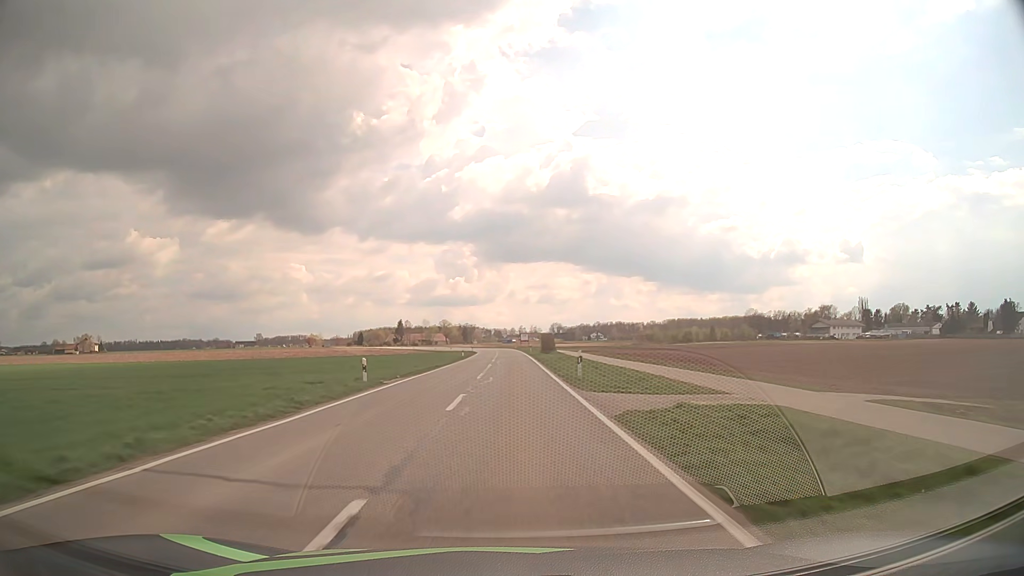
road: tertiary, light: Day
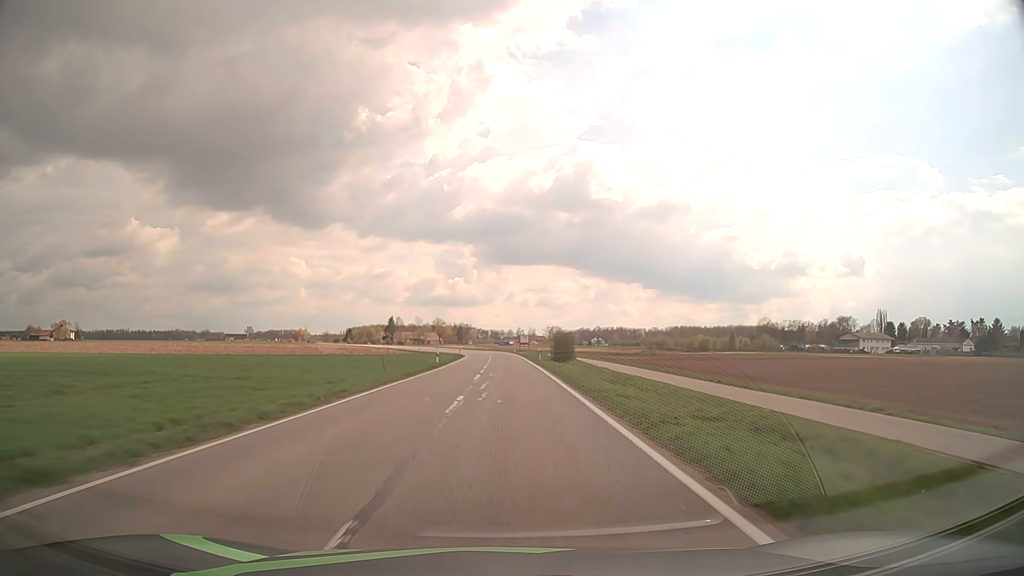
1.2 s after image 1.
(0.0, +25.2) m; 0°
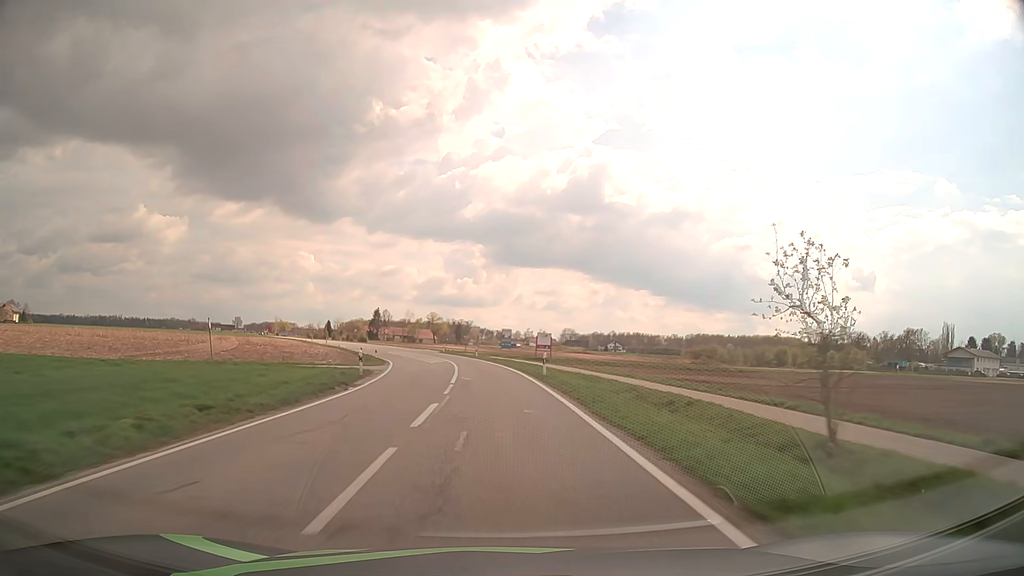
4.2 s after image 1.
(+0.1, +63.8) m; 0°
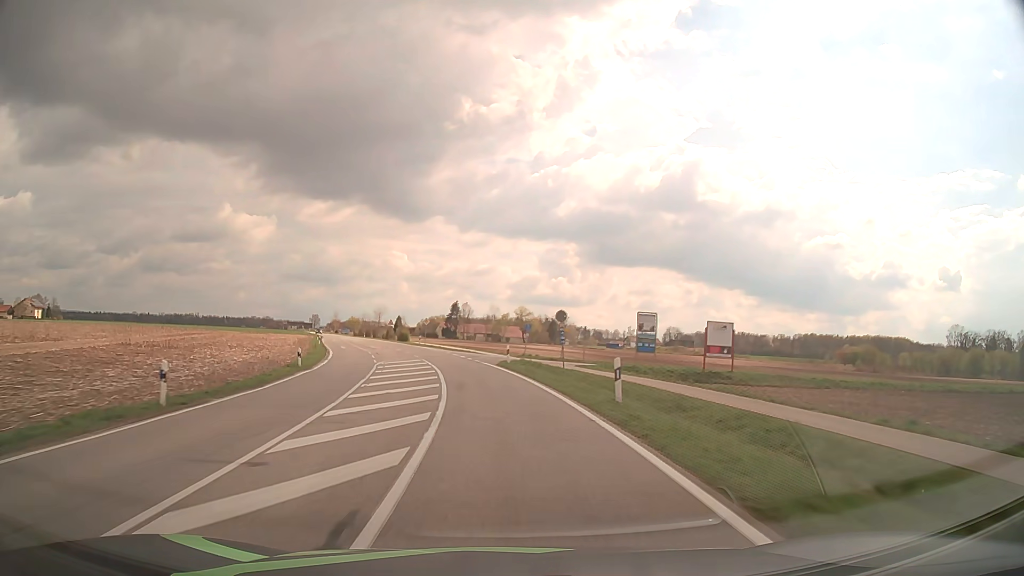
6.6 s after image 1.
(-2.8, +50.9) m; -8°
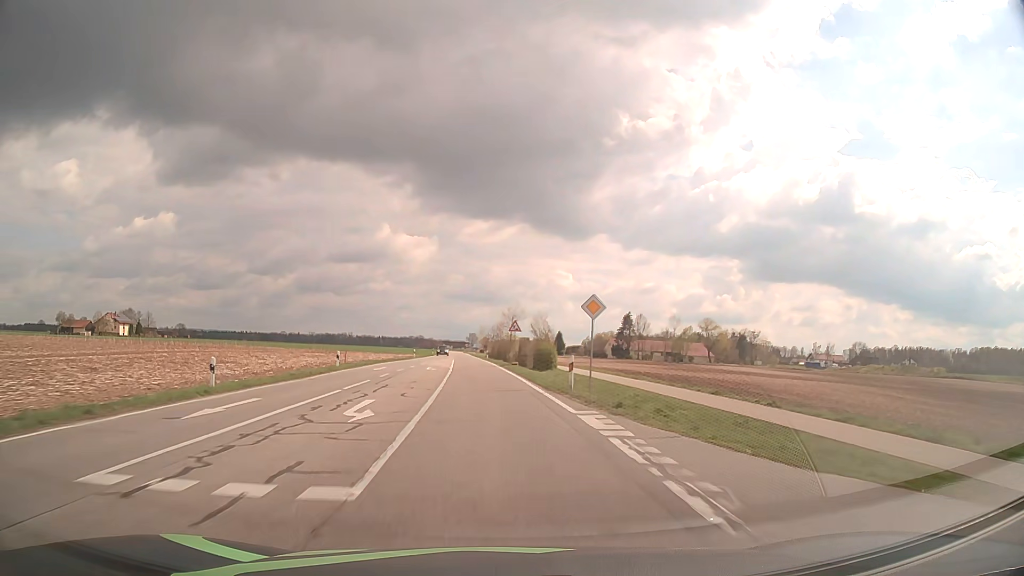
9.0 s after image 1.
(-5.7, +50.9) m; -14°
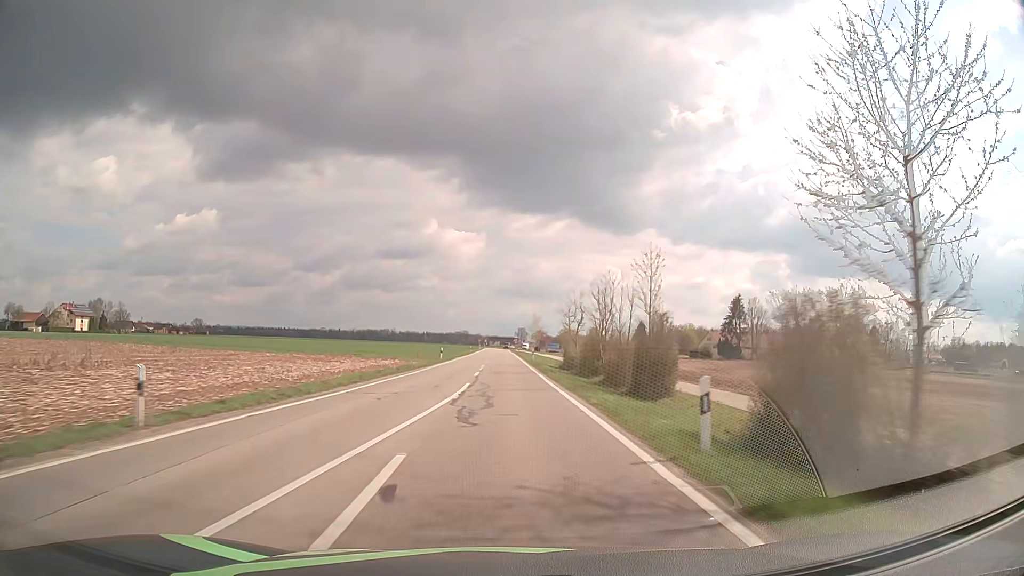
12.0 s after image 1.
(-4.6, +65.1) m; -5°
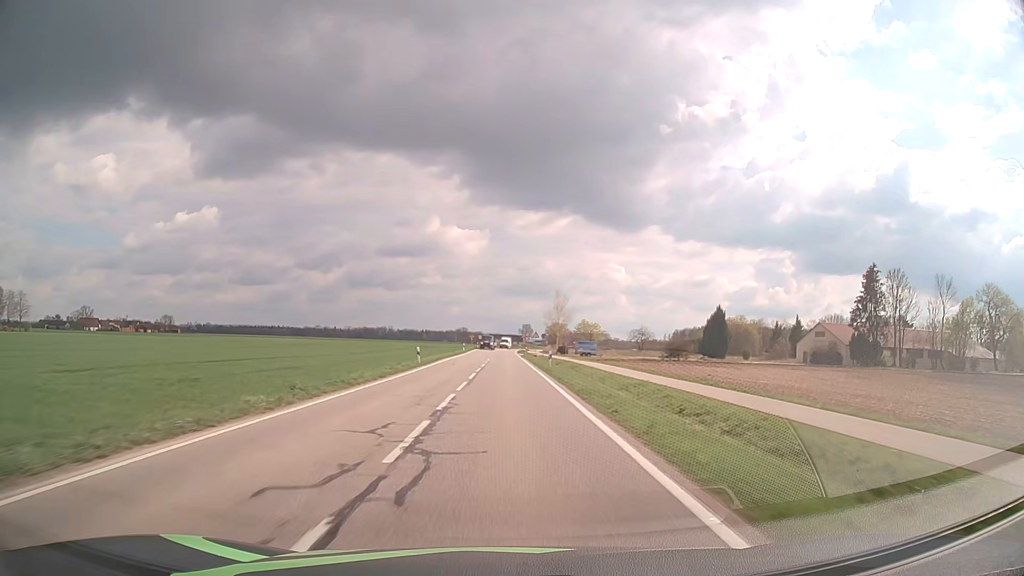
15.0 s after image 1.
(-0.2, +64.4) m; 0°
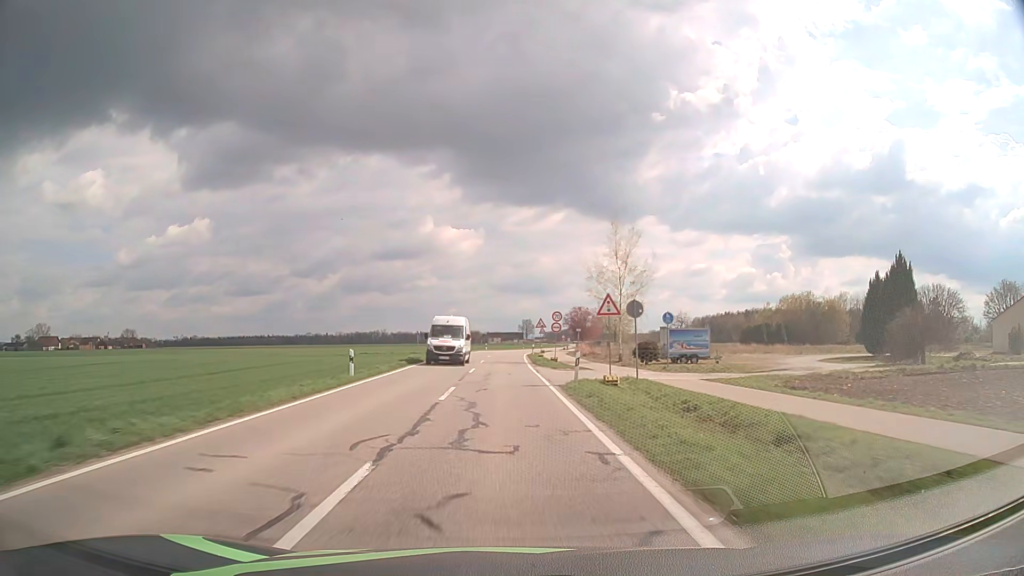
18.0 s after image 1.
(+0.3, +58.6) m; 0°
(0, +10) (0, +20) (0, +30) (0, +40) (0, +50) (0, +60) (0, +70) (+1, +80) (+2, +90) (+3, +100) m
